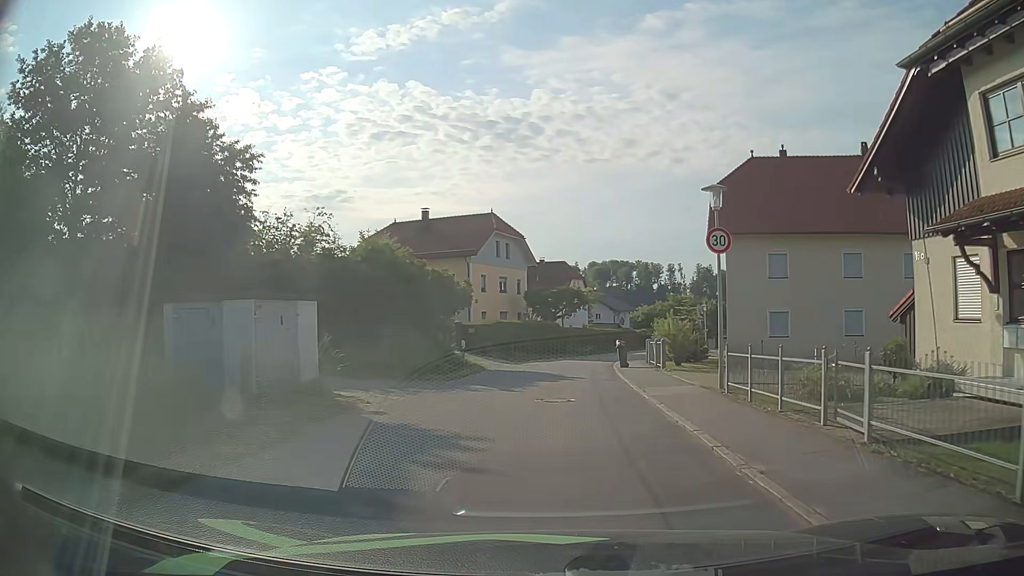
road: residential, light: Day
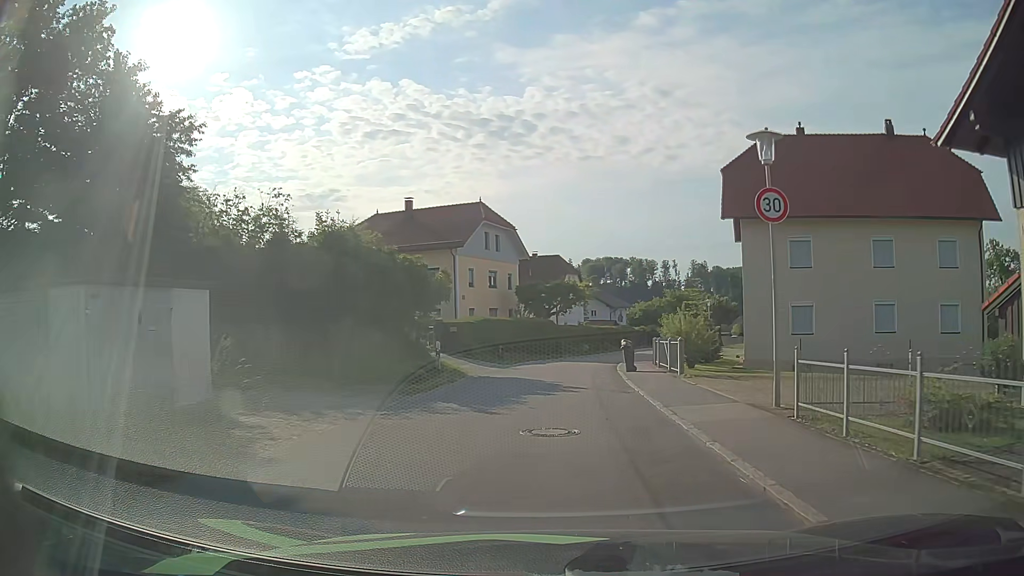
(0.0, +4.2) m; +1°
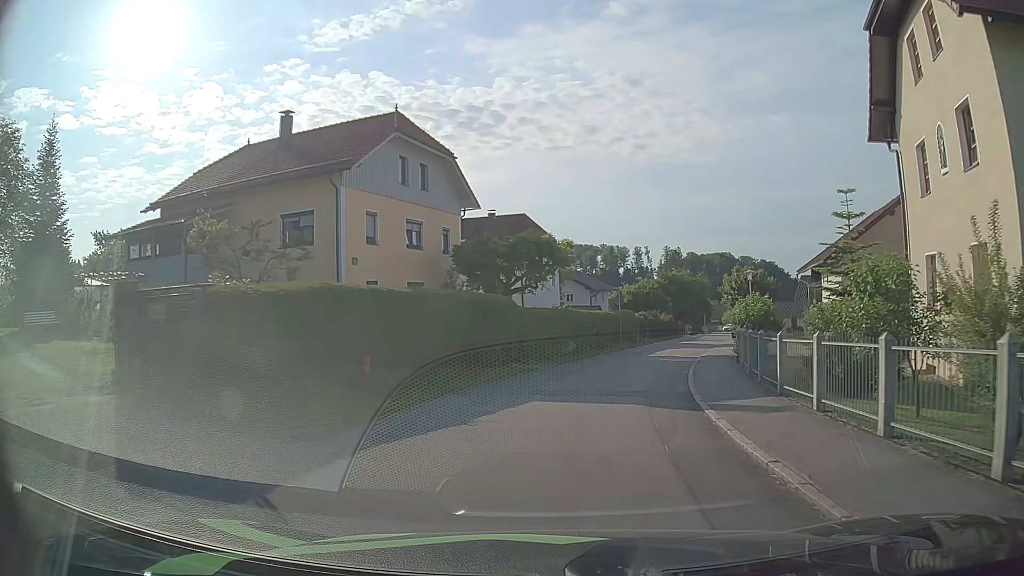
(+0.3, +21.3) m; +2°
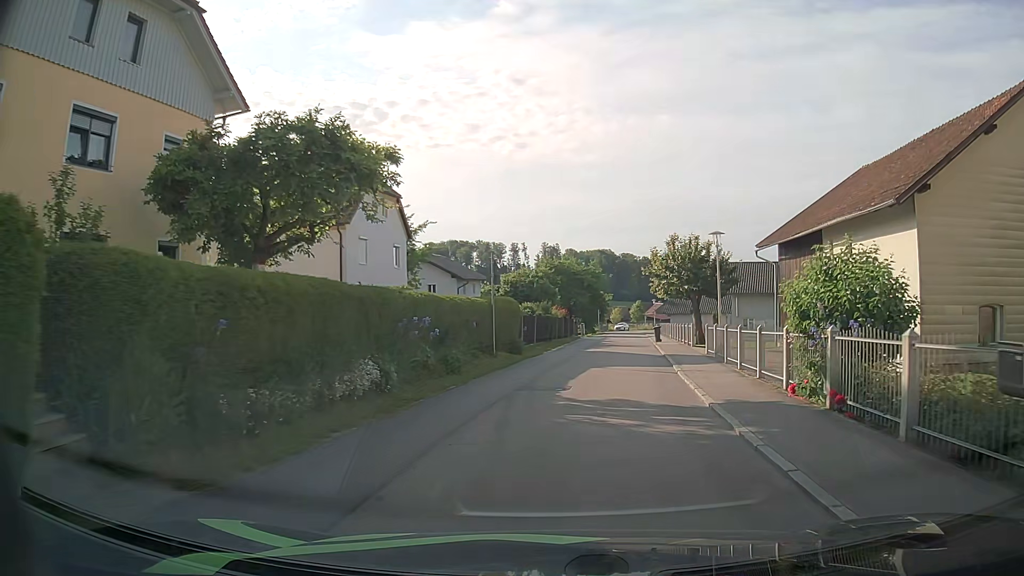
(+1.7, +17.6) m; +12°
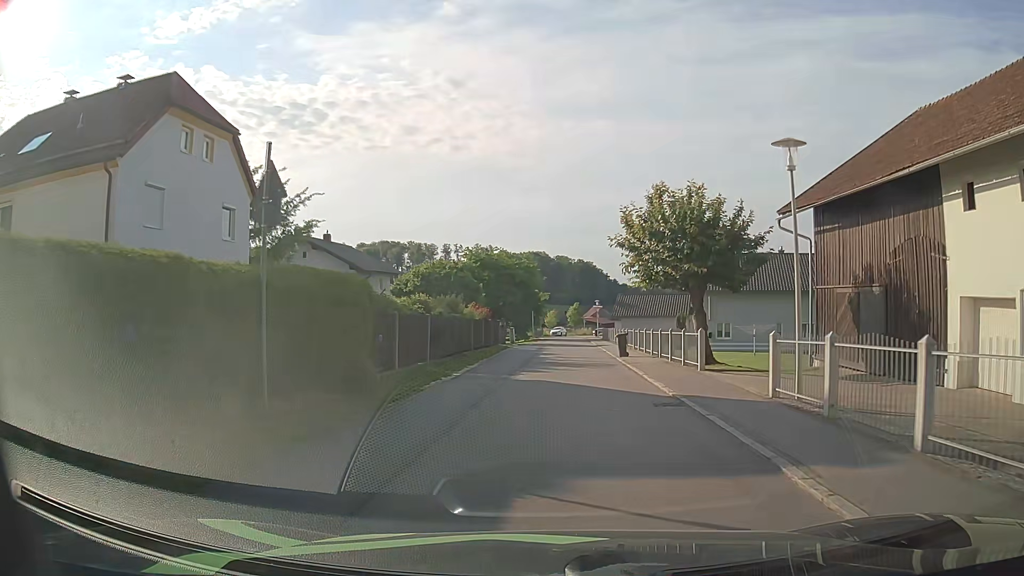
(+0.6, +13.6) m; +6°
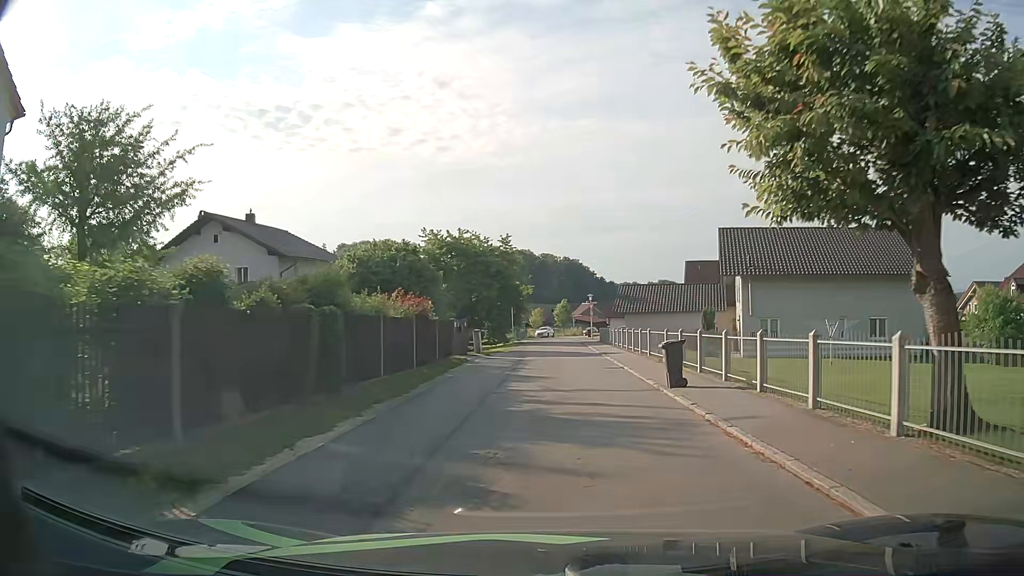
(-0.1, +13.6) m; +1°
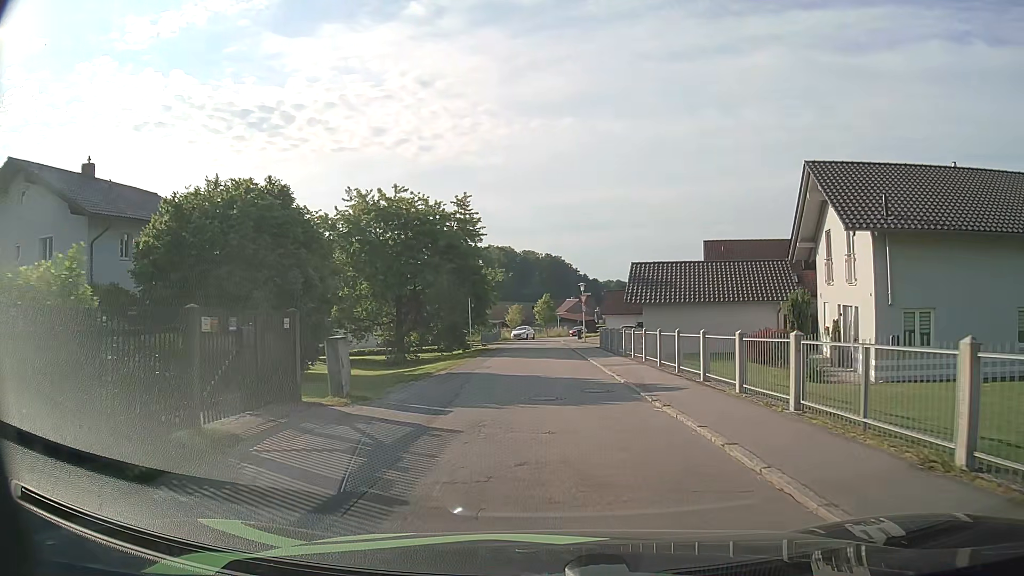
(+0.2, +17.7) m; +2°
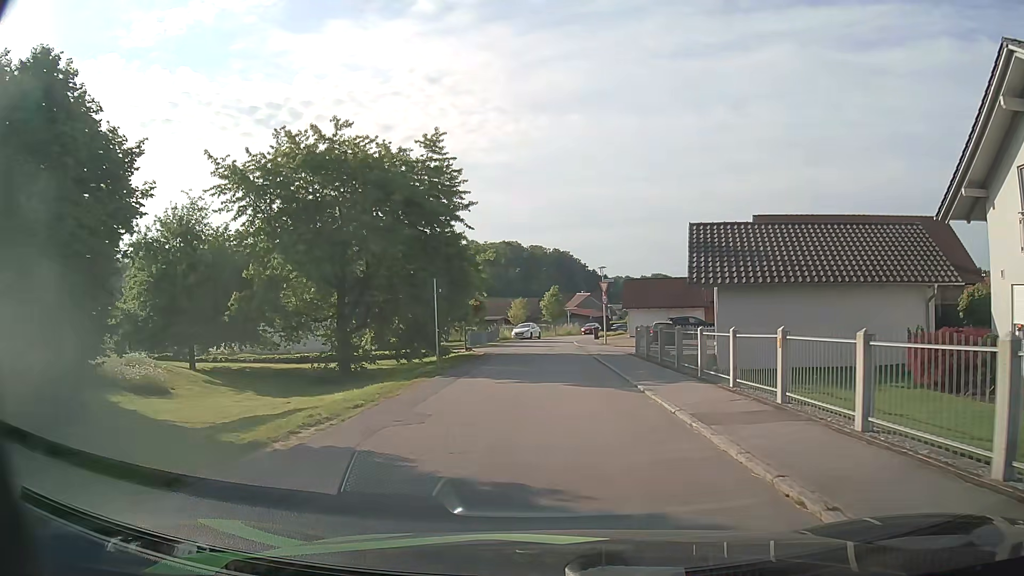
(-0.2, +12.7) m; -1°
(0, +10) (0, +20) (-1, +30) (-1, +40) (0, +50) (+1, +60) (+3, +70) (+6, +79) (+9, +89) (+13, +98) m
